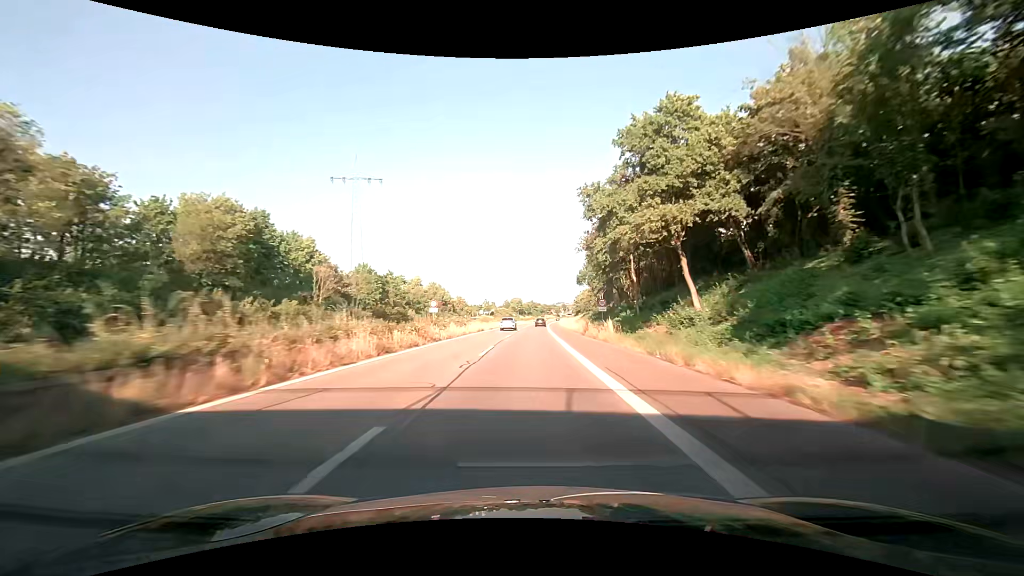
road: trunk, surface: asphalt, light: Day
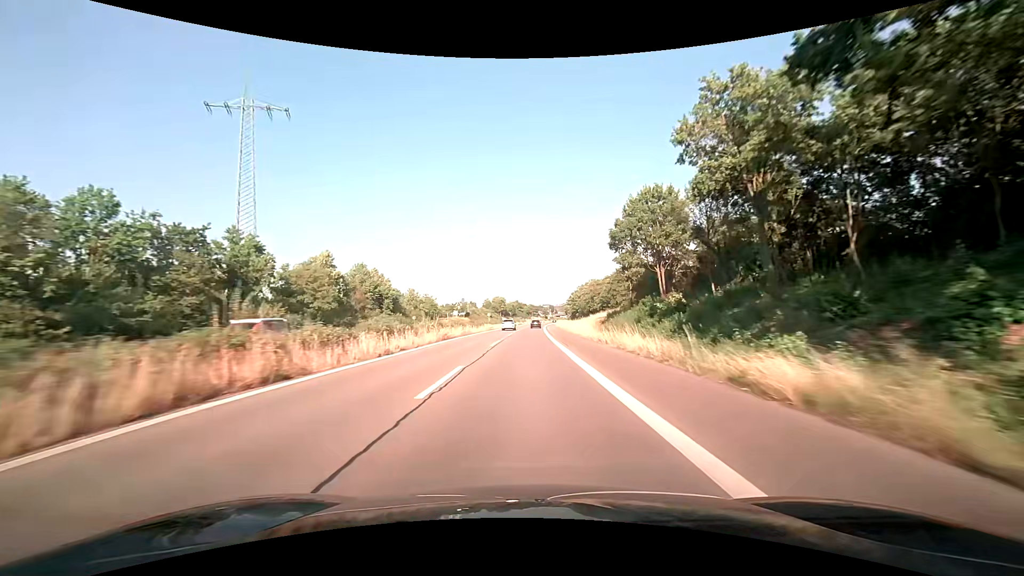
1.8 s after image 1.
(+0.4, +45.4) m; +2°
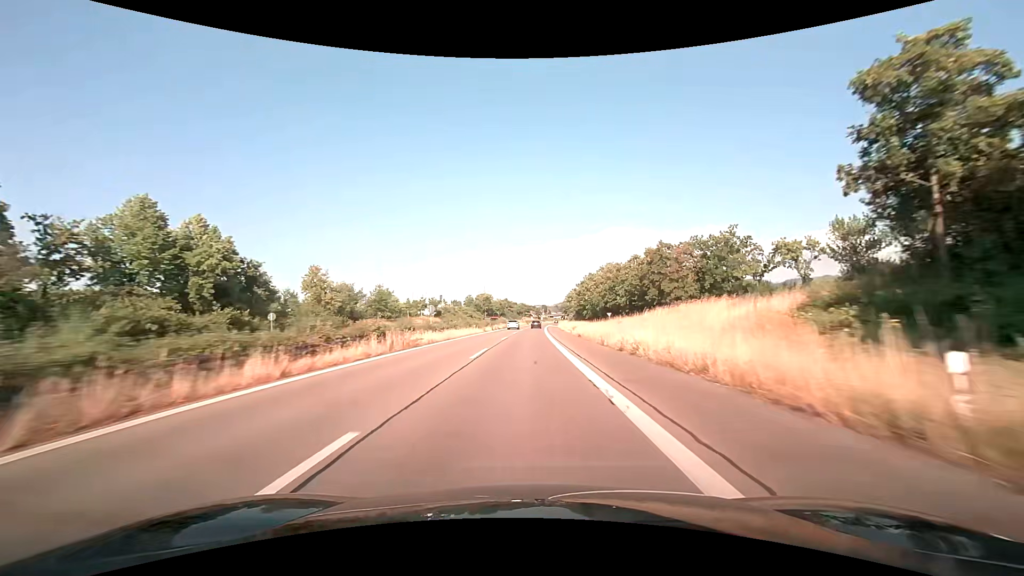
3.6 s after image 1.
(+0.3, +44.5) m; +1°
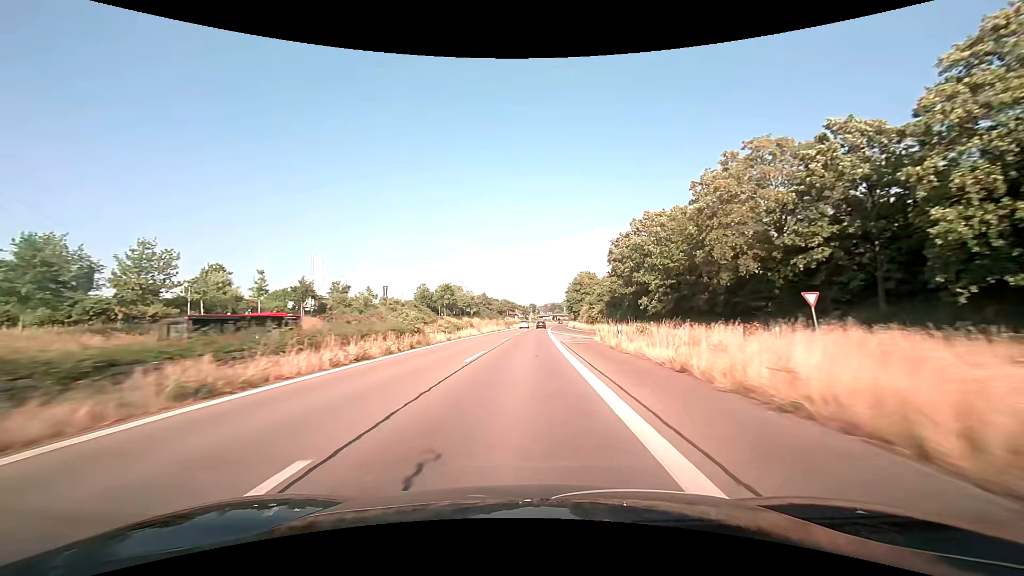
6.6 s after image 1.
(+1.3, +73.2) m; +2°
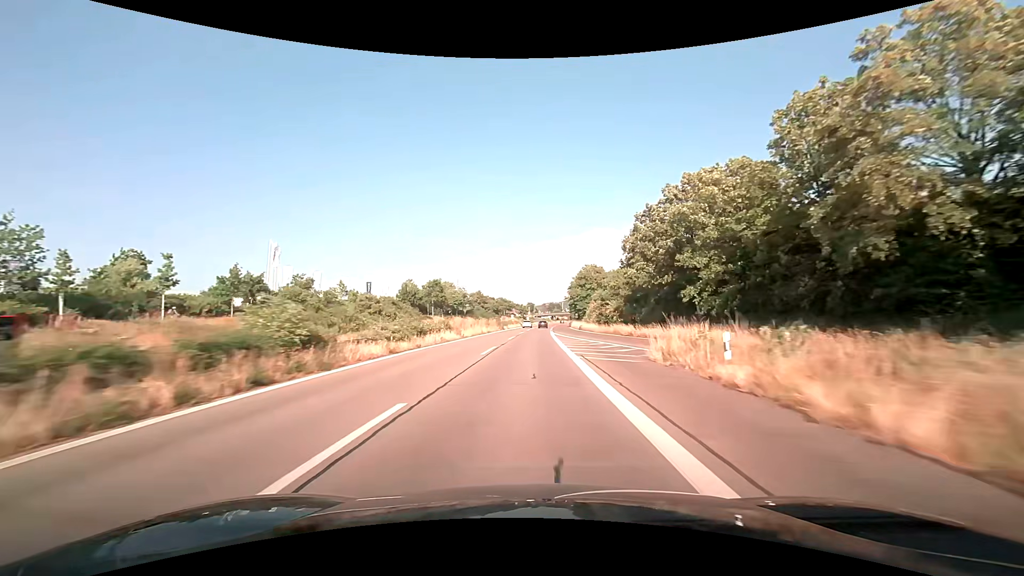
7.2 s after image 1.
(0.0, +14.5) m; 0°
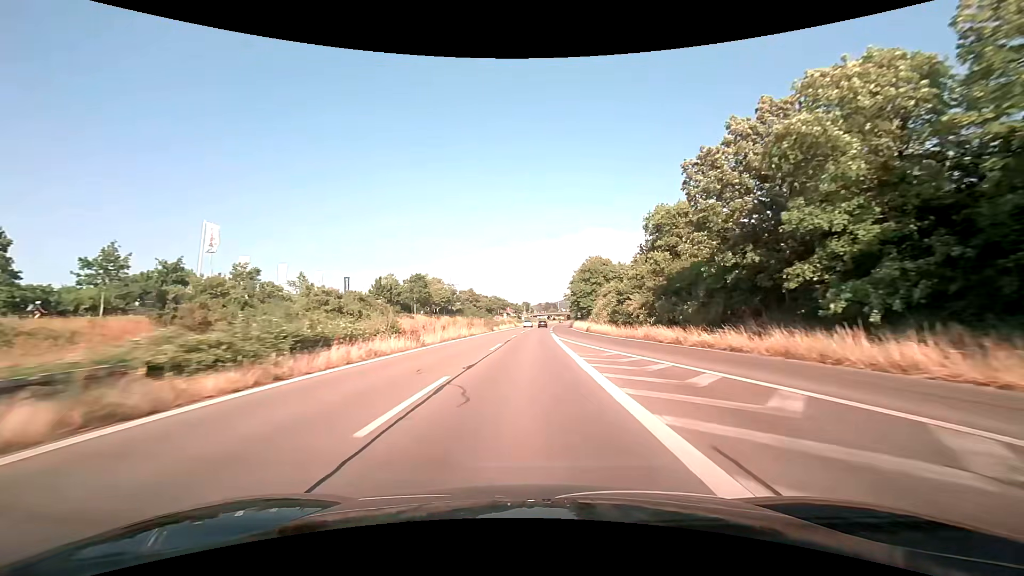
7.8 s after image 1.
(0.0, +14.5) m; 0°
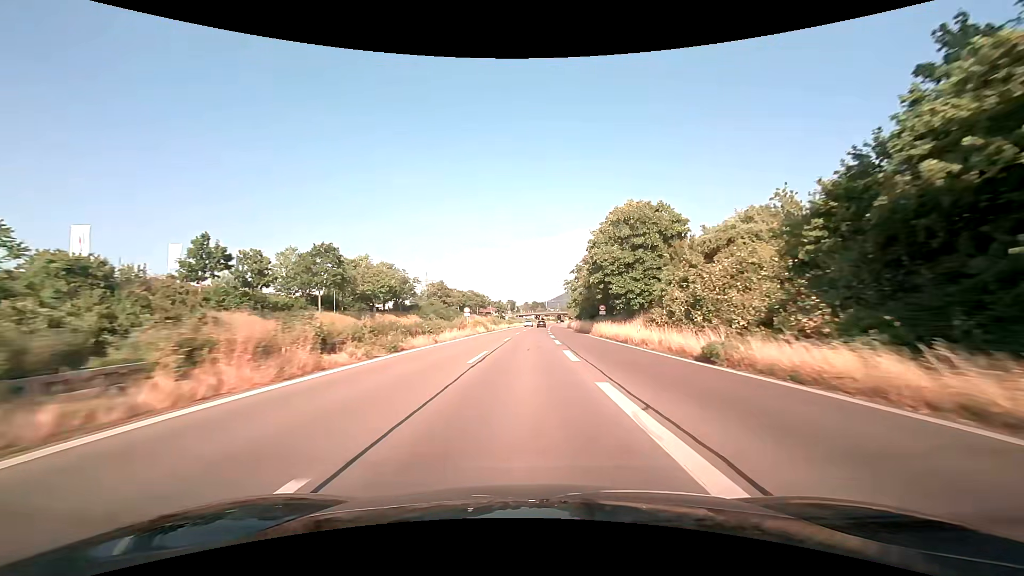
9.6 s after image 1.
(+0.6, +43.3) m; +2°
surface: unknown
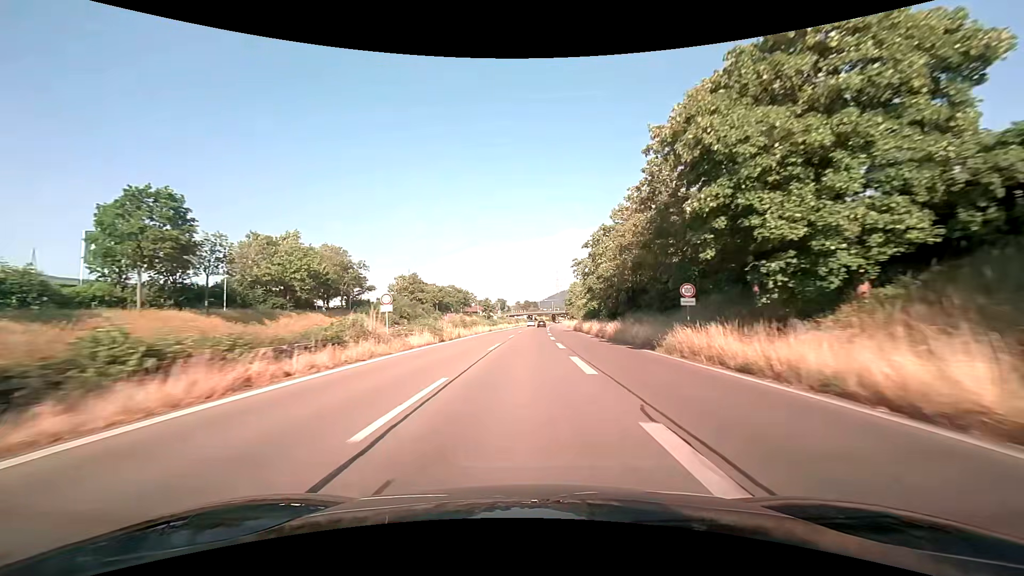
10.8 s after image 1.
(+0.2, +28.7) m; +1°
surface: asphalt
(0, +10) (0, +20) (0, +30) (0, +40) (+1, +50) (+1, +60) (+1, +70) (+2, +80) (+2, +90) (+3, +100) m
